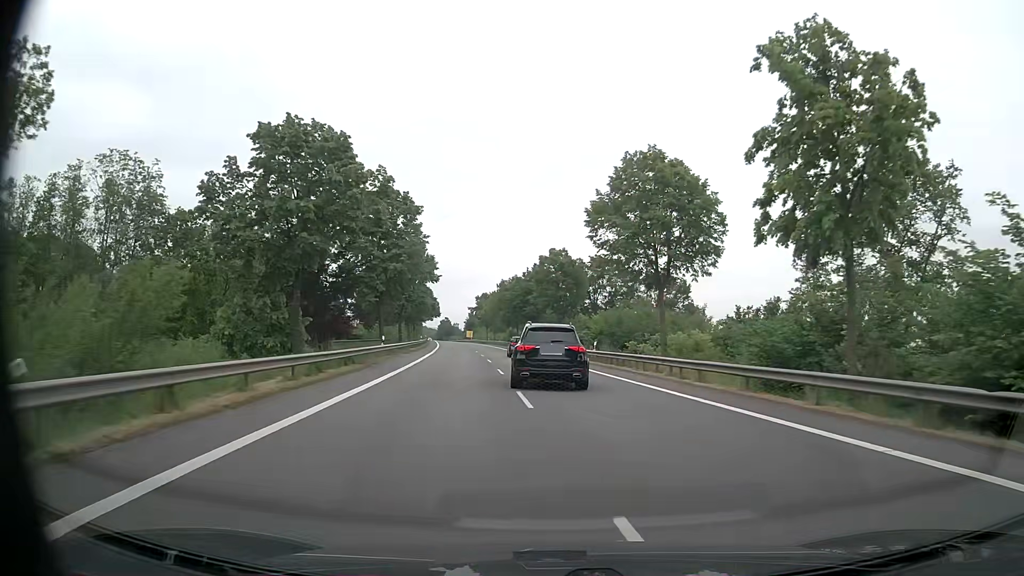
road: primary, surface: asphalt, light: Day
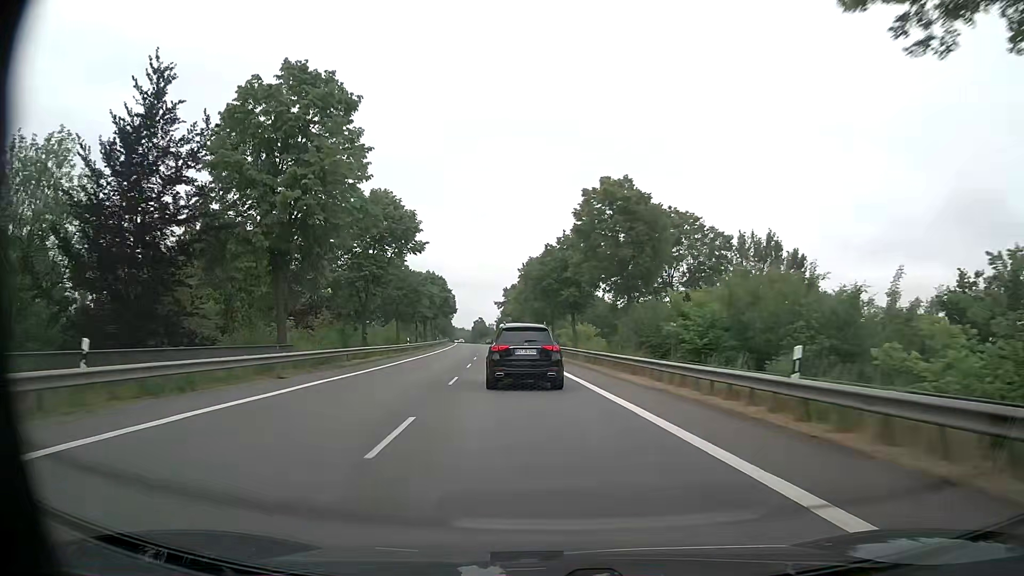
(-0.5, +30.2) m; -3°
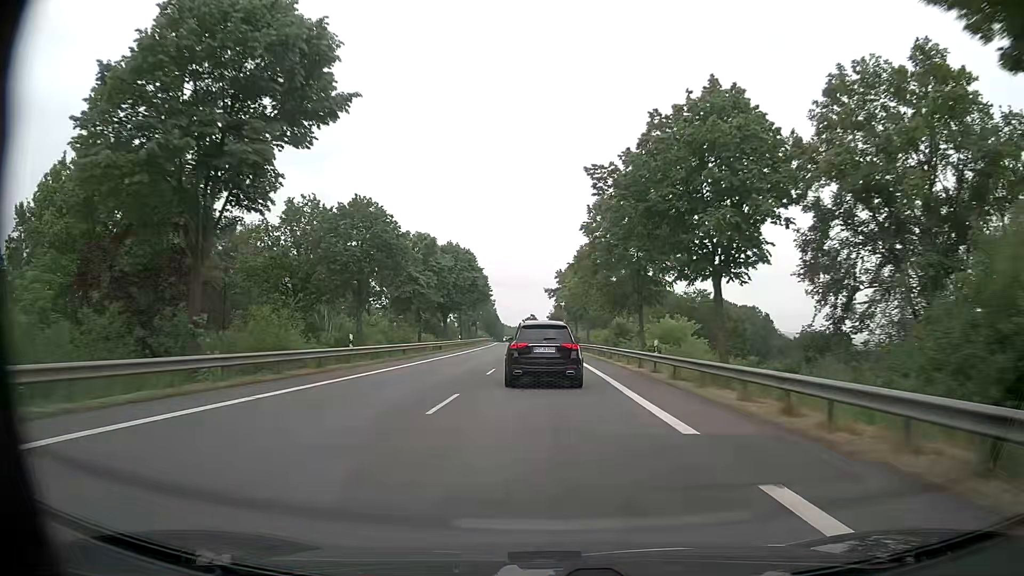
(-1.6, +32.3) m; -5°
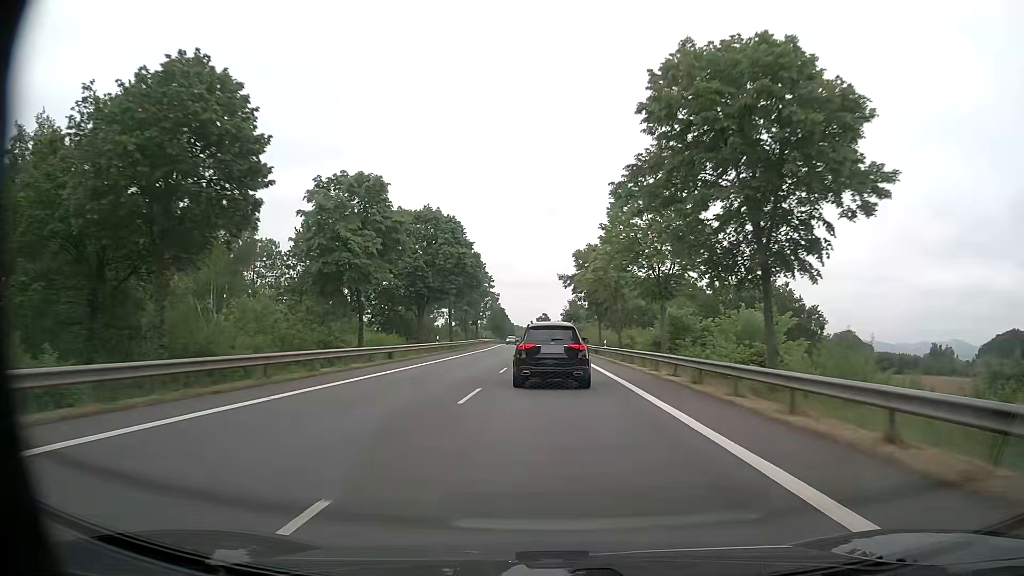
(-0.3, +22.3) m; -2°
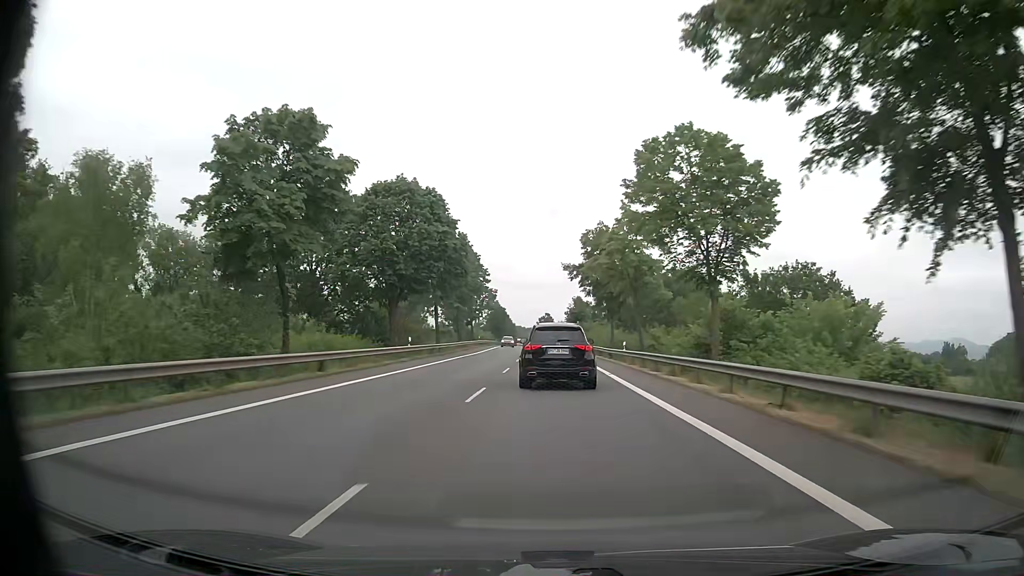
(+0.1, +11.4) m; 0°
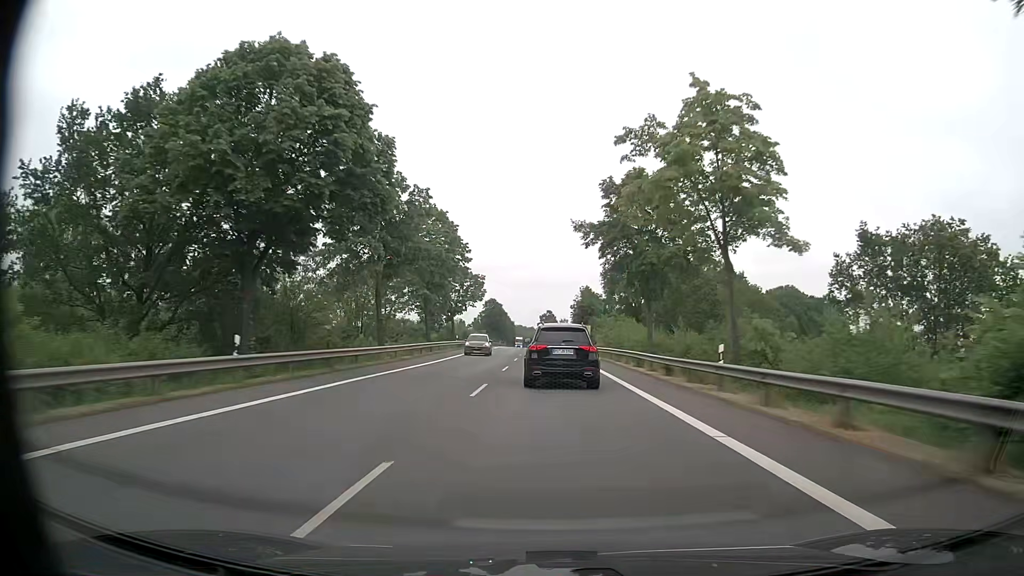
(0.0, +23.1) m; 0°
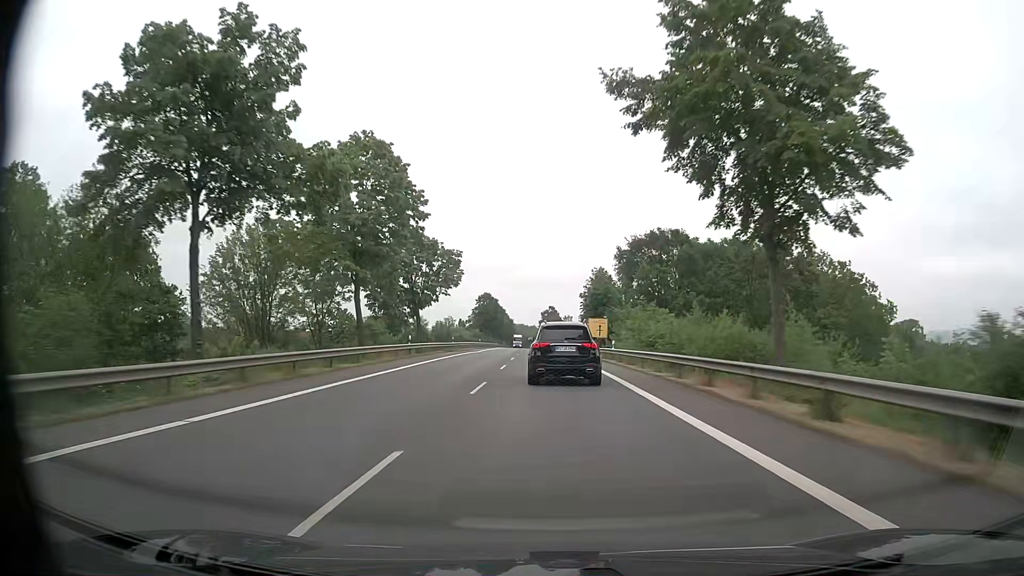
(0.0, +23.4) m; 0°
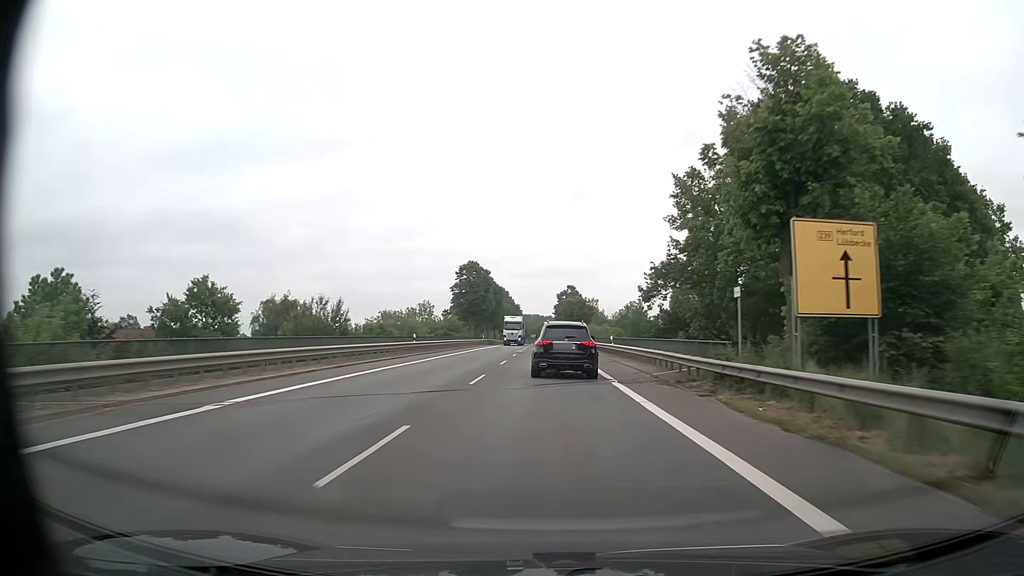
(-0.3, +58.1) m; -2°
(0, +10) (0, +20) (0, +30) (0, +40) (0, +50) (0, +60) (0, +70) (0, +80) (0, +90) (0, +100) m
